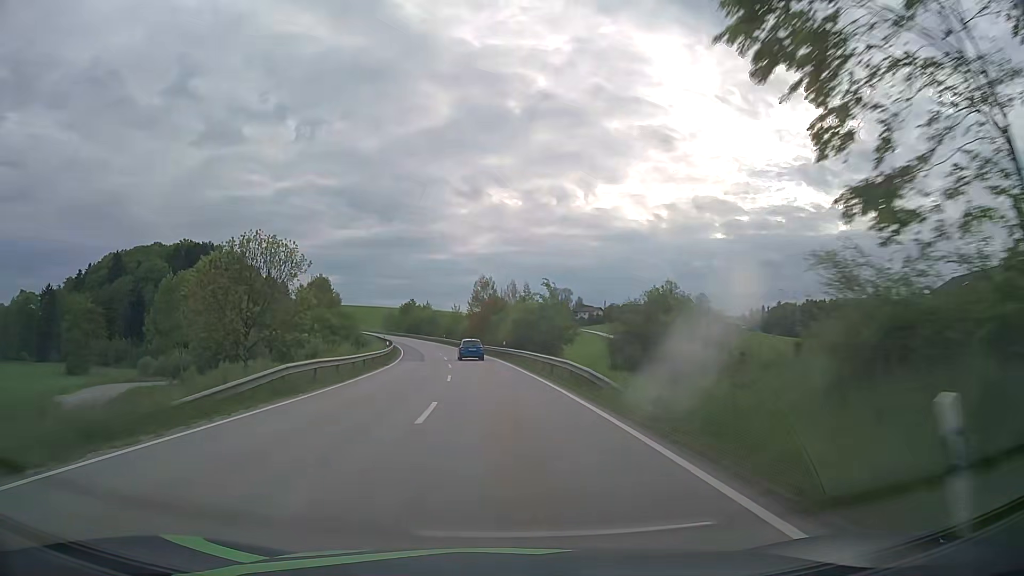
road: secondary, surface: asphalt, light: Day
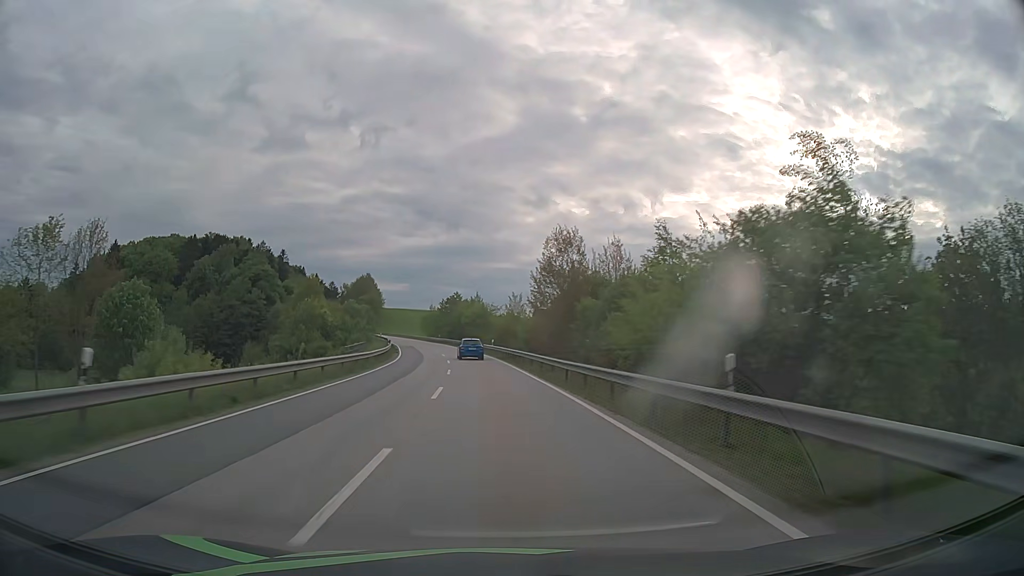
(-2.1, +43.3) m; -5°
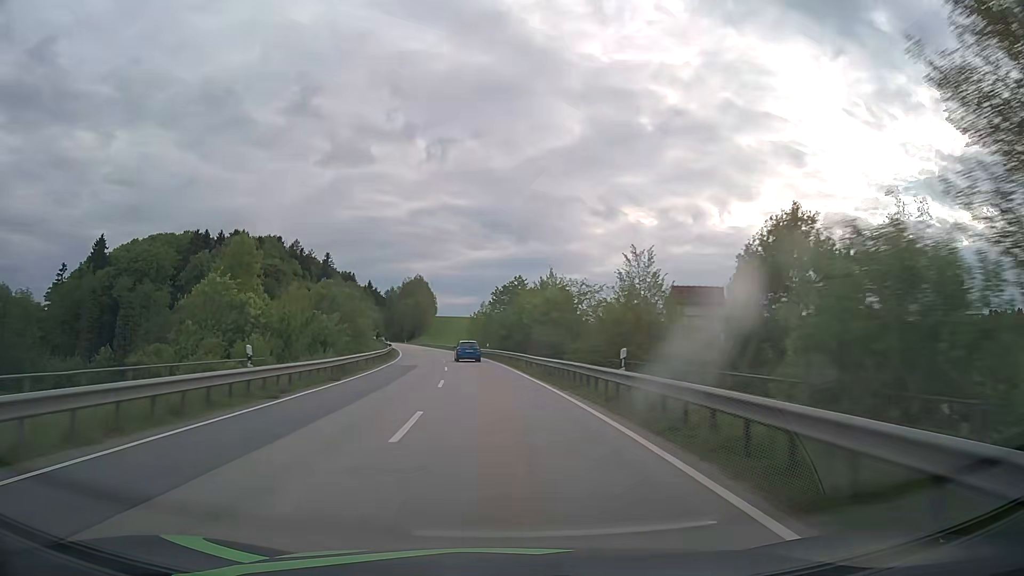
(-2.3, +43.6) m; -6°
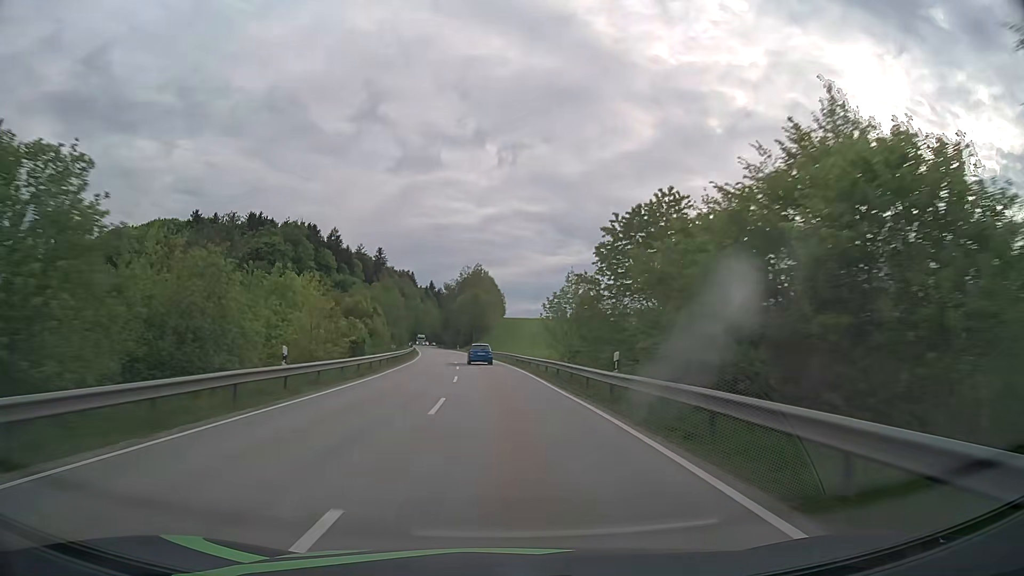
(-2.6, +43.8) m; -7°
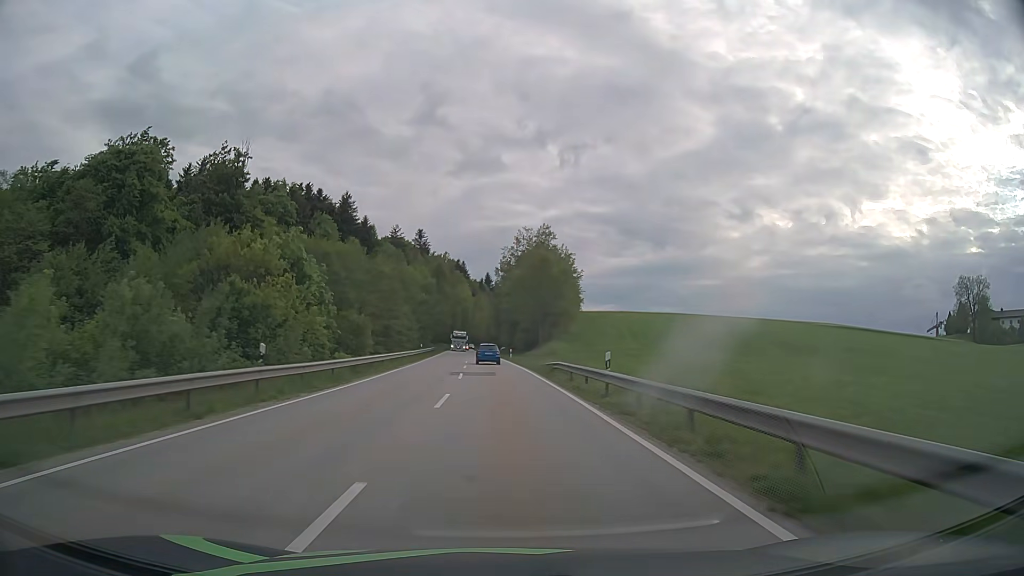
(-2.9, +59.1) m; -5°
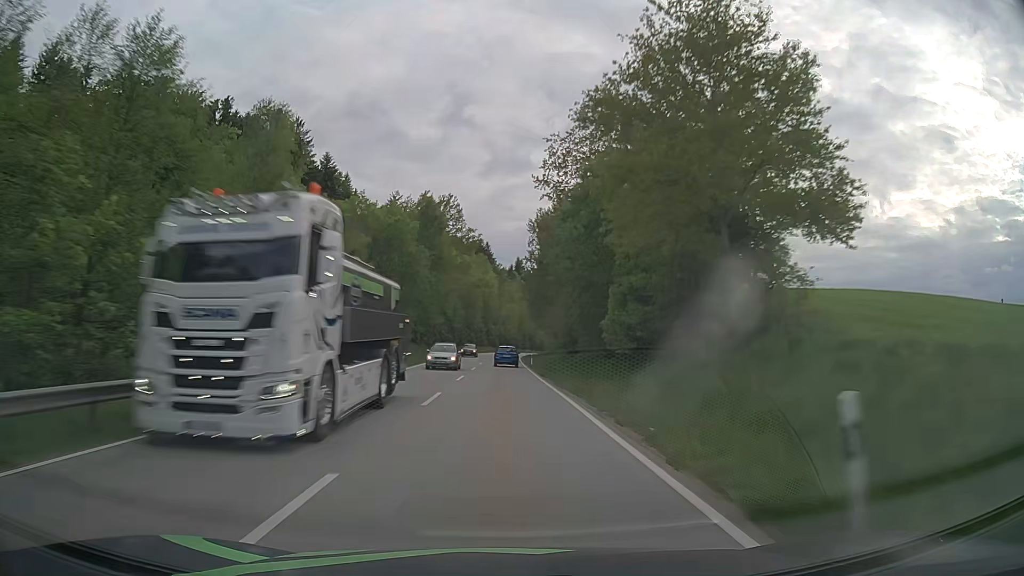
(-1.8, +59.9) m; -3°
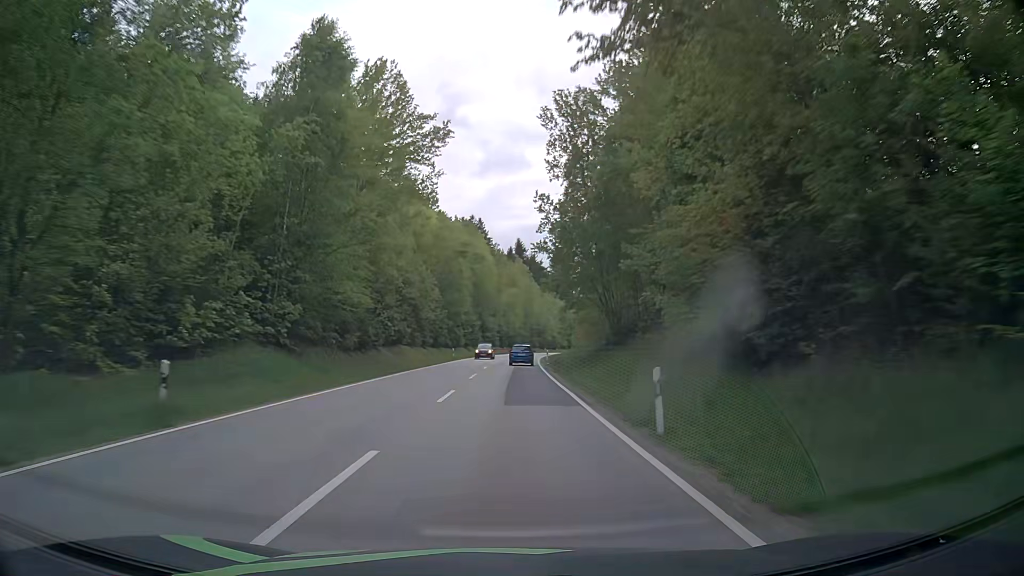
(-0.2, +45.2) m; 0°
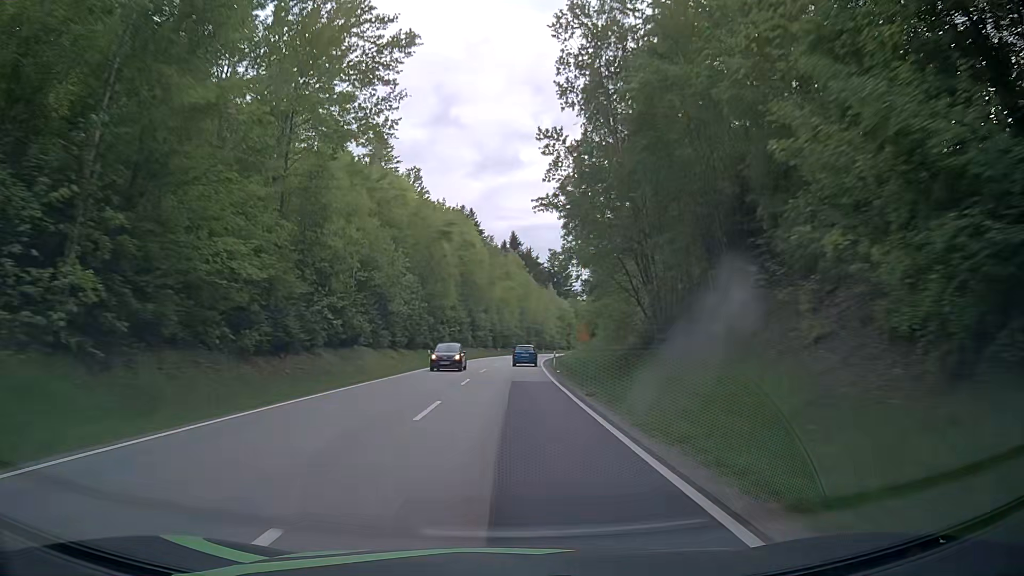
(+0.1, +15.1) m; 0°
(0, +10) (0, +20) (0, +30) (+1, +40) (+1, +50) (+1, +60) (+2, +70) (+3, +80) (+4, +90) (+5, +100) m
